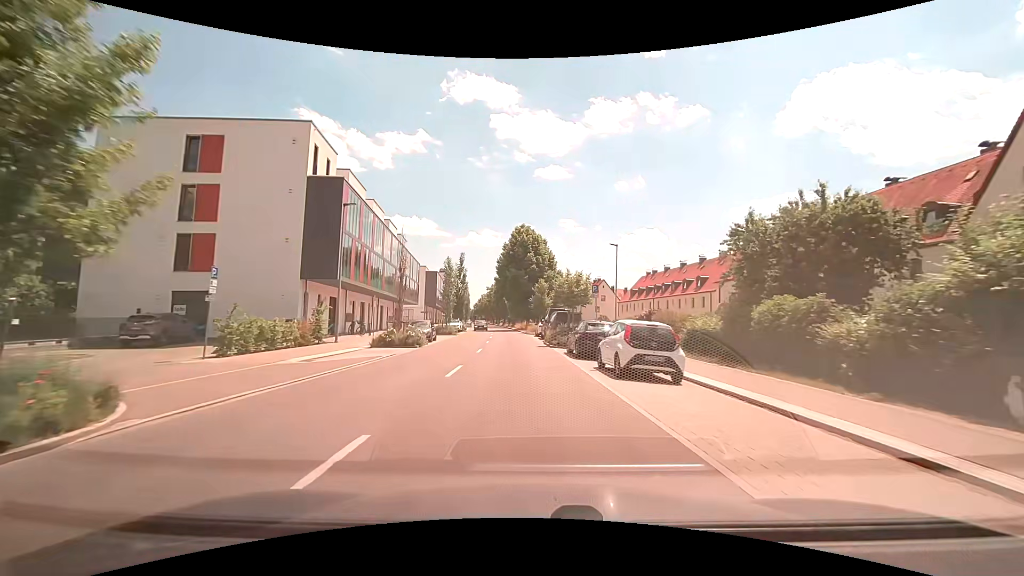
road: secondary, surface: asphalt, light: Day
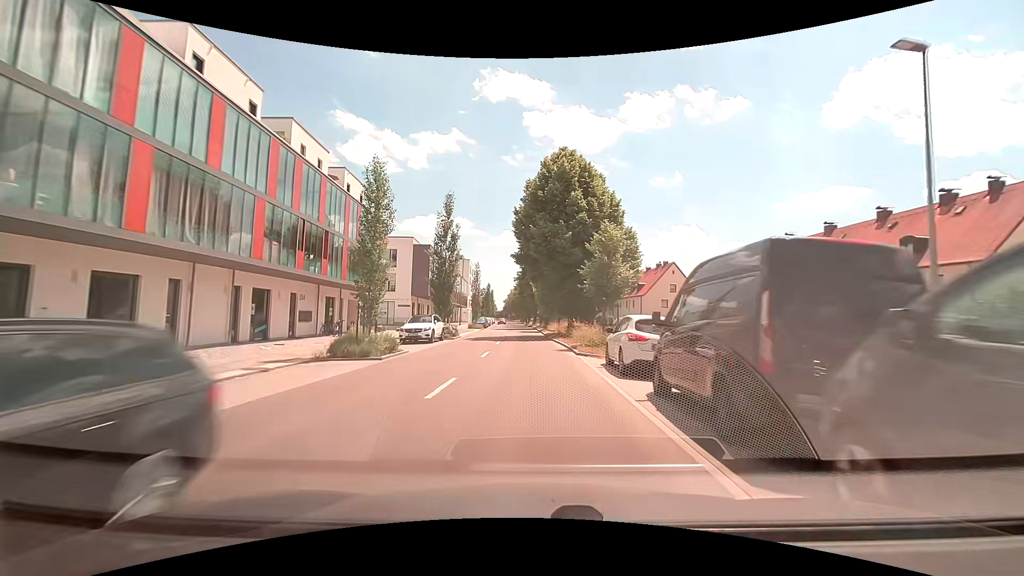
(-0.8, +30.7) m; -3°
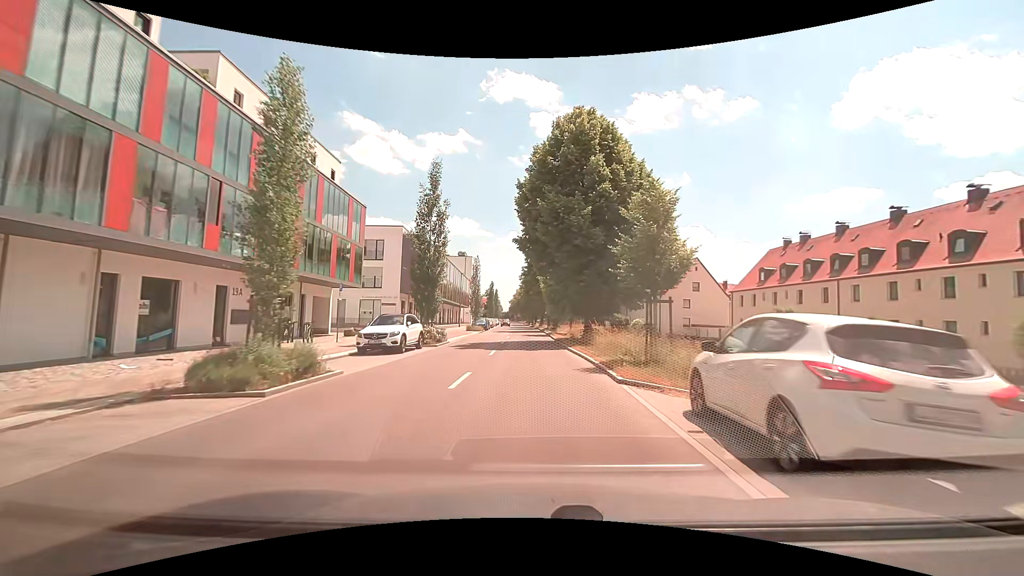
(-0.1, +7.7) m; -2°
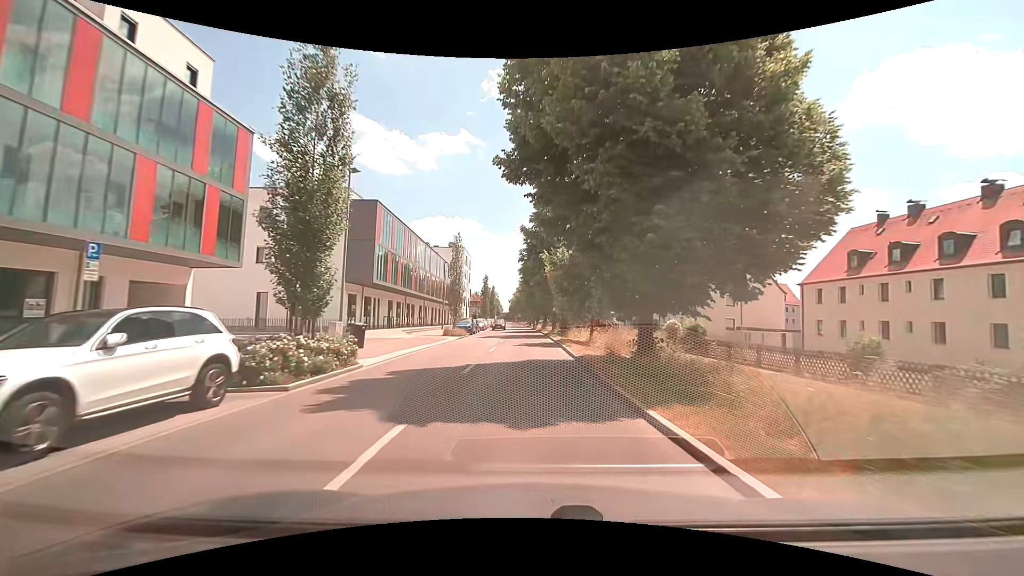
(+0.1, +15.2) m; 0°
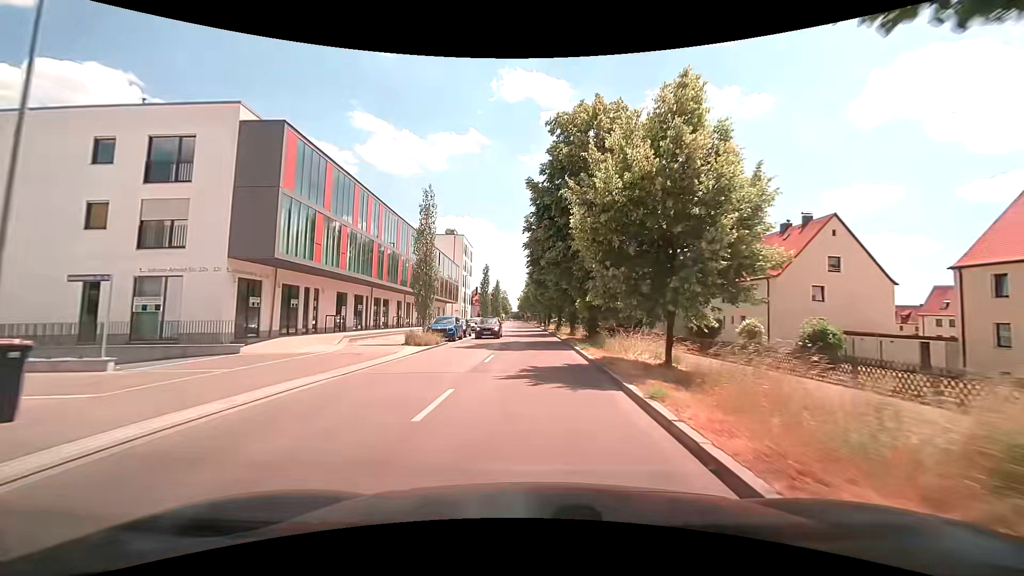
(-0.2, +14.9) m; -2°
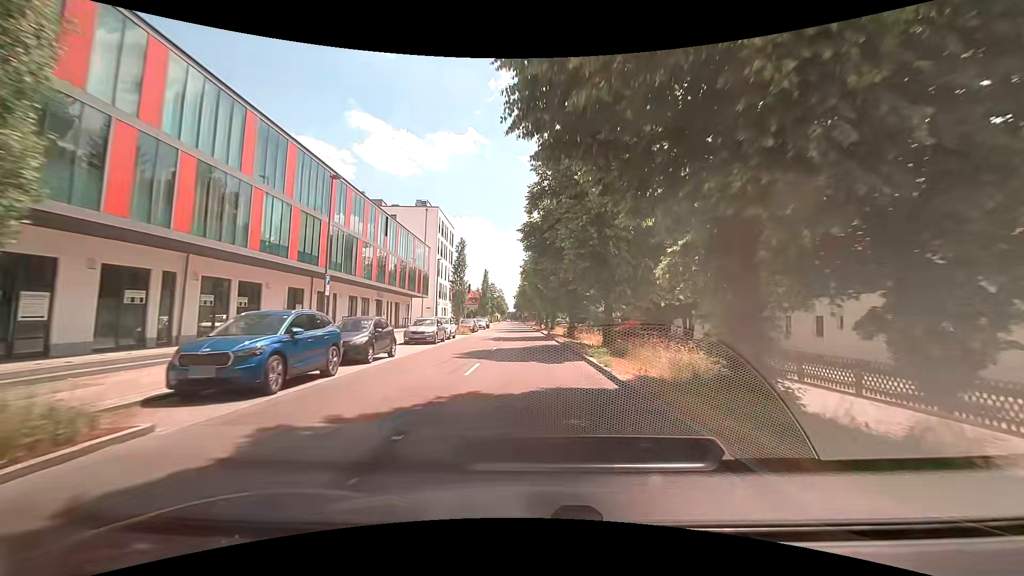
(+0.1, +21.9) m; +1°
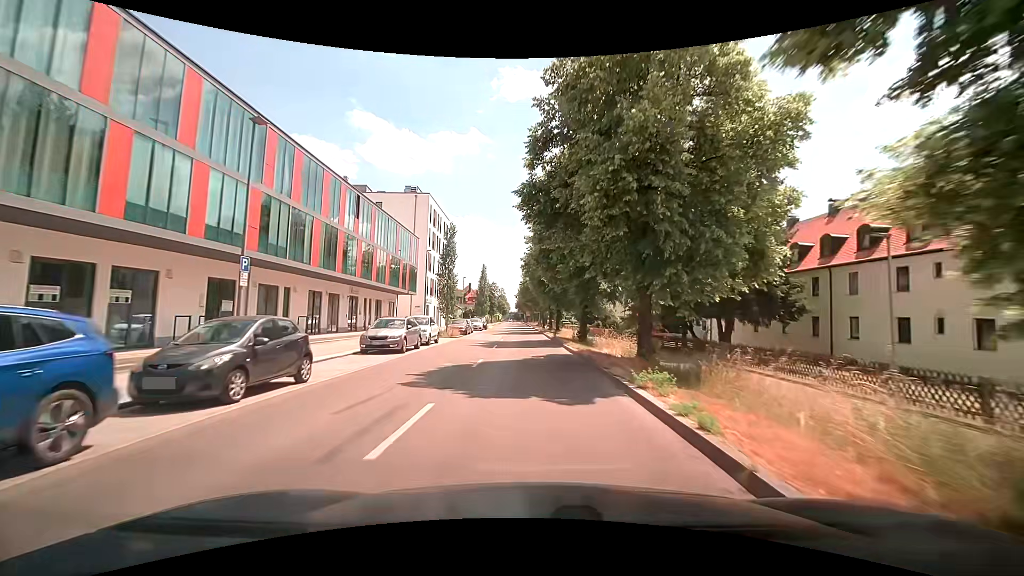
(0.0, +7.2) m; -1°
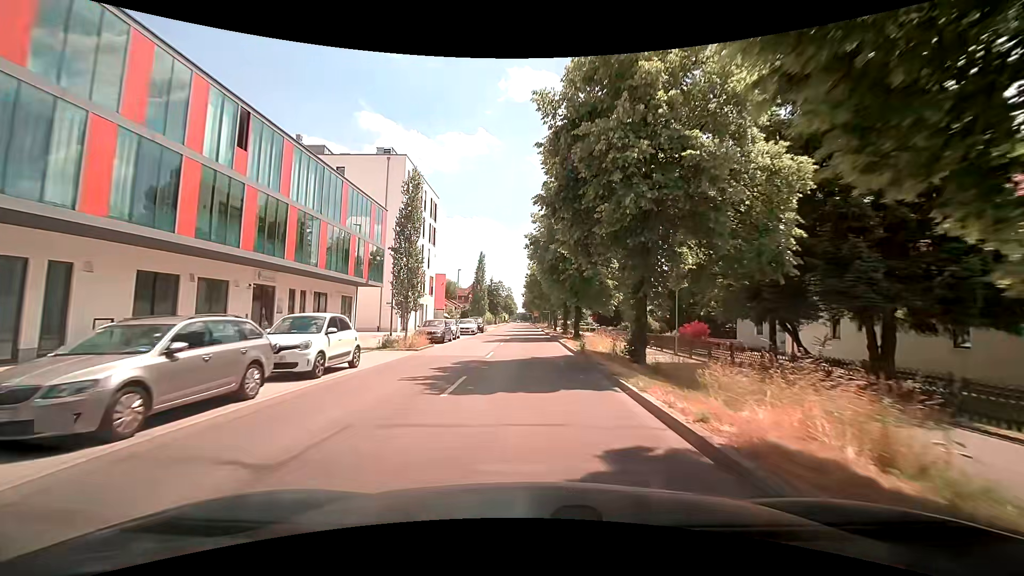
(+0.1, +14.1) m; 0°
(0, +10) (0, +20) (0, +30) (0, +40) (0, +50) (-1, +60) (-1, +70) (-1, +80) (-1, +90) (-2, +100) m
